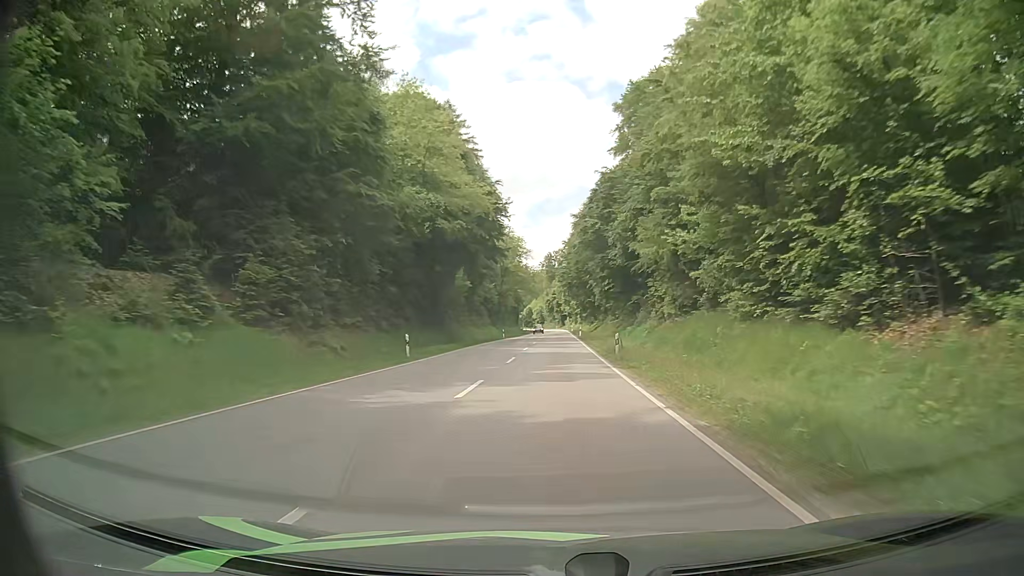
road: secondary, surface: asphalt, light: Day
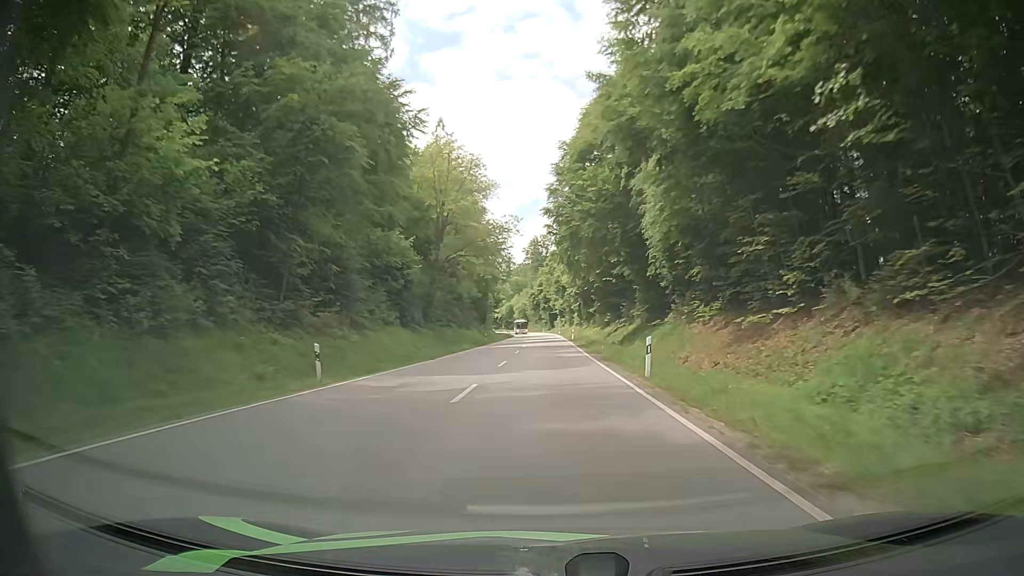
(+0.2, +60.5) m; 0°
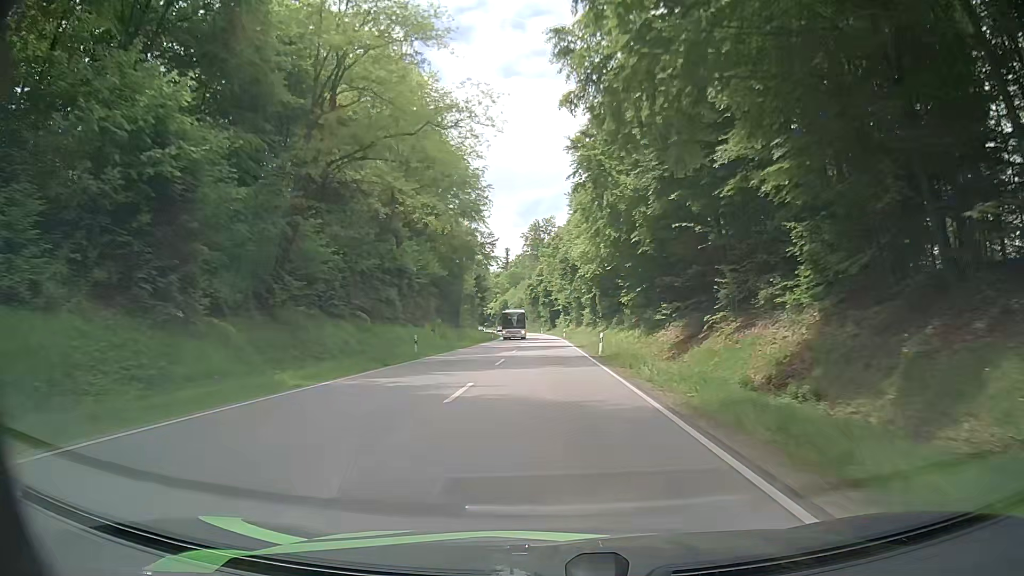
(+0.2, +36.2) m; +1°
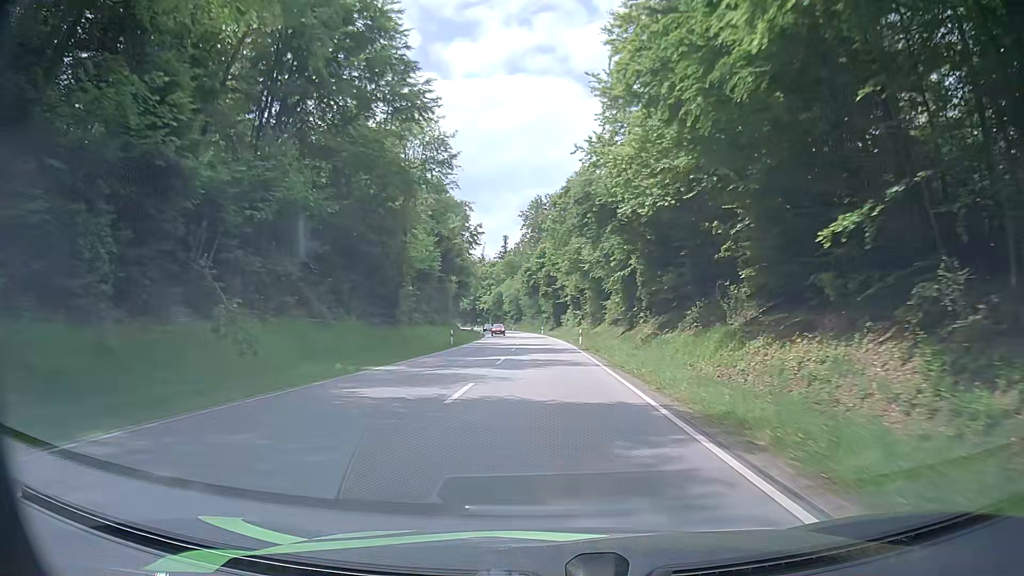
(-0.4, +36.2) m; -1°
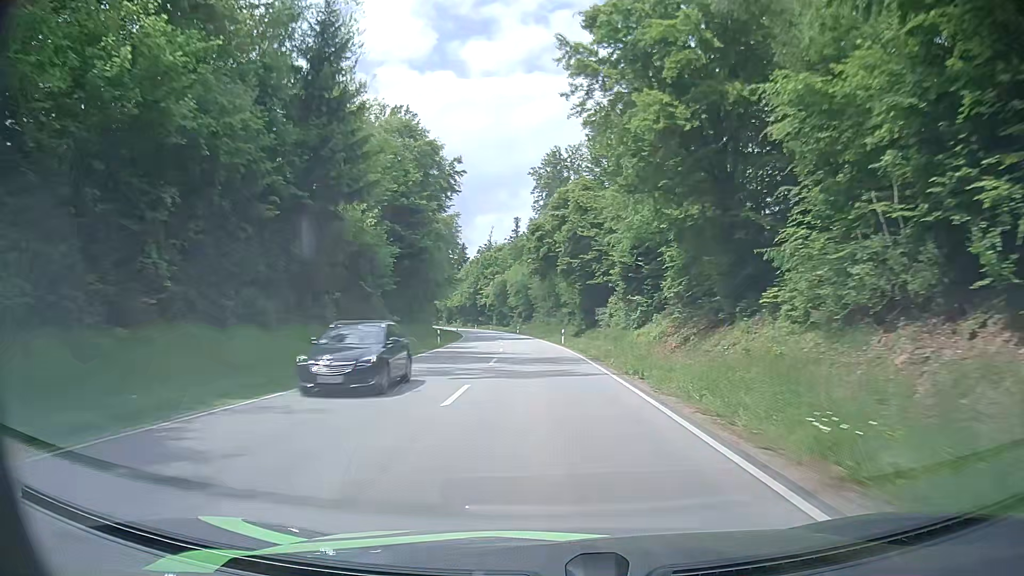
(-0.7, +48.4) m; -2°
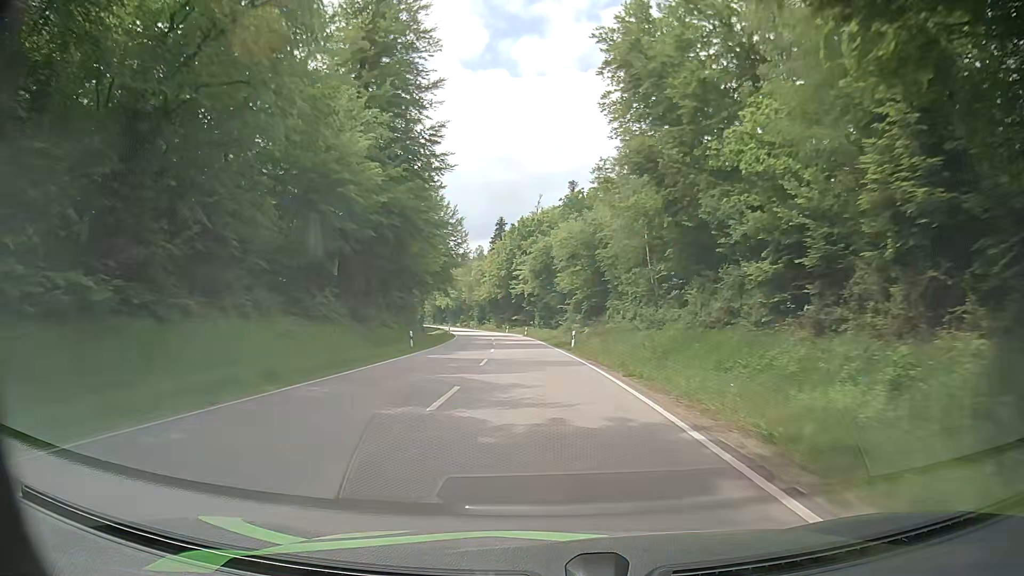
(-2.5, +61.0) m; -4°
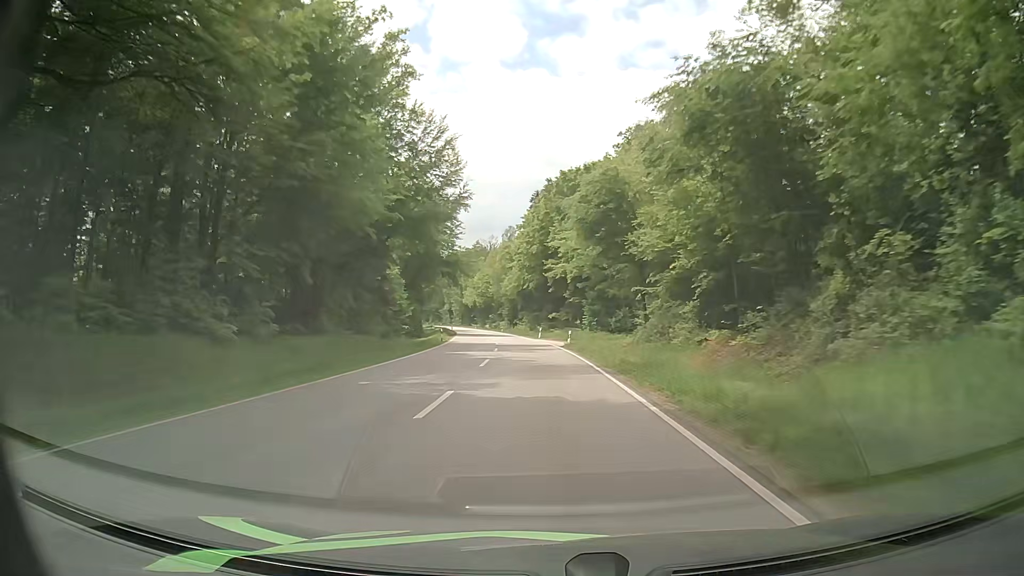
(-1.3, +37.0) m; -4°
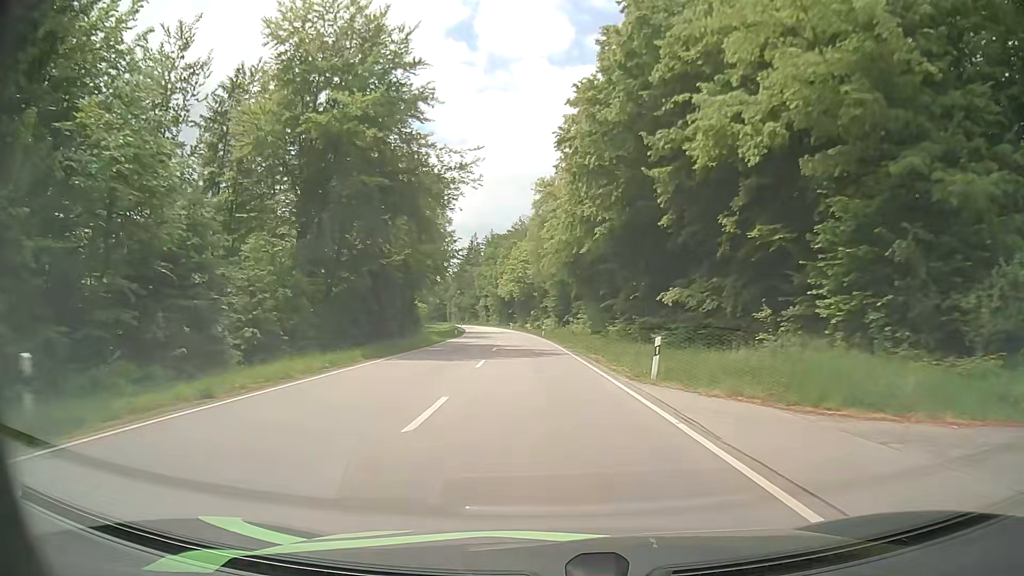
(-1.7, +49.4) m; -5°
(0, +10) (0, +20) (0, +30) (-1, +40) (-1, +50) (-2, +60) (-3, +70) (-3, +80) (-4, +90) (-5, +100) m
